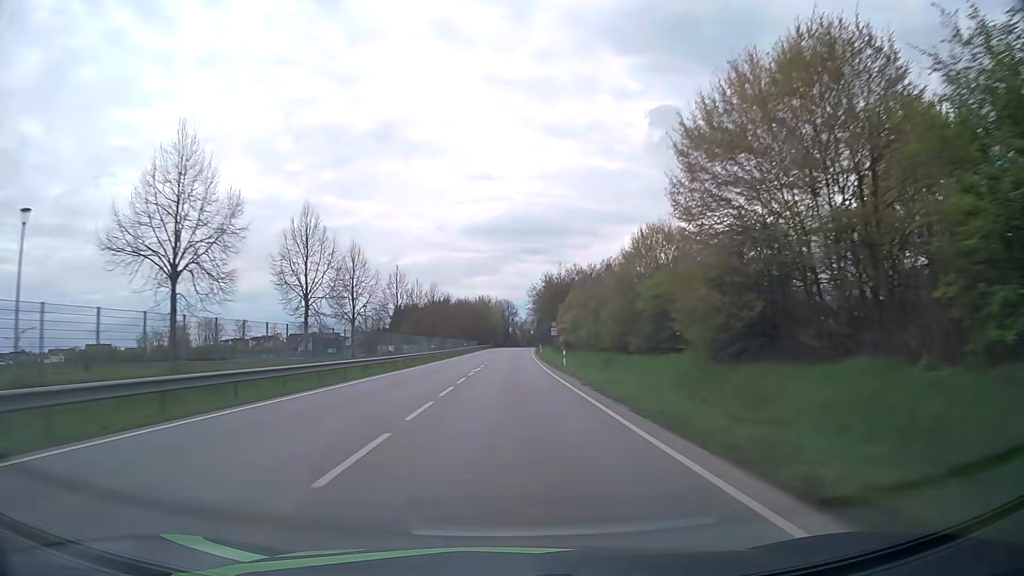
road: primary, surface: asphalt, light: Day
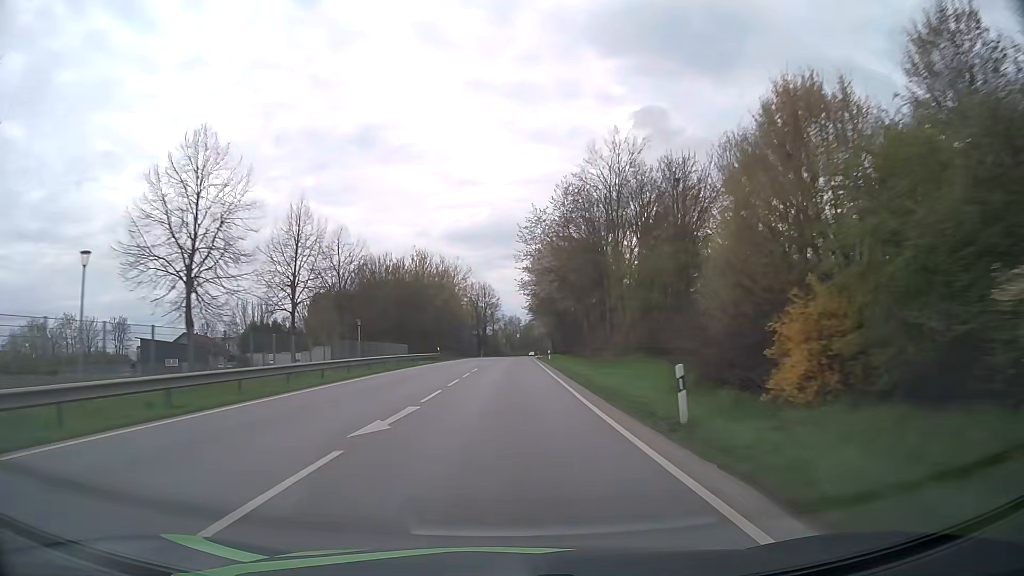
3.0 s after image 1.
(+1.5, +79.5) m; +2°
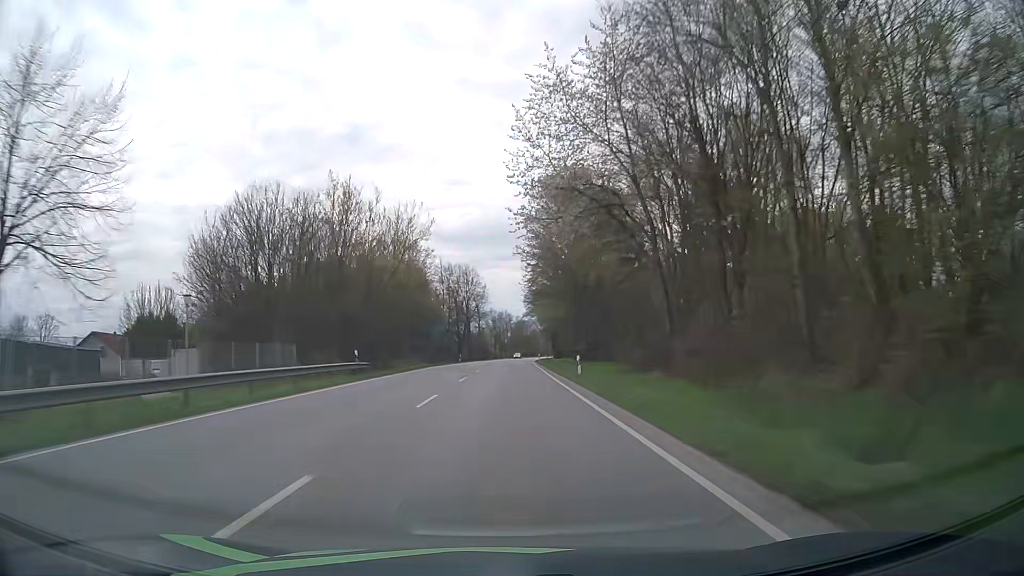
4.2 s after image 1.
(+0.2, +31.4) m; +1°
(0, +10) (0, +20) (0, +30) (0, +40) (+1, +50) (+1, +60) (+1, +70) (+1, +80) (+2, +90) (+2, +100) m
